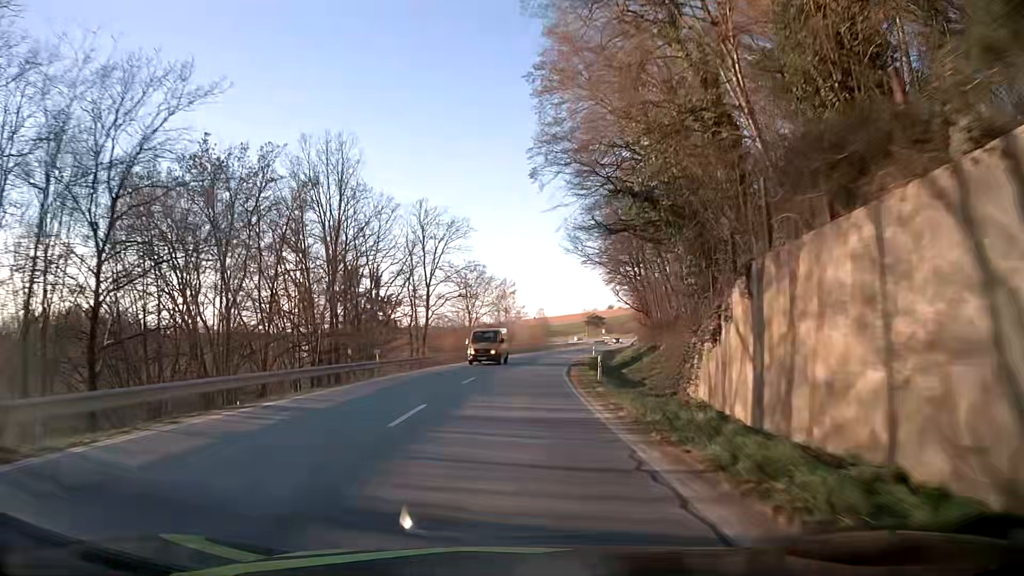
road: secondary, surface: asphalt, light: Day
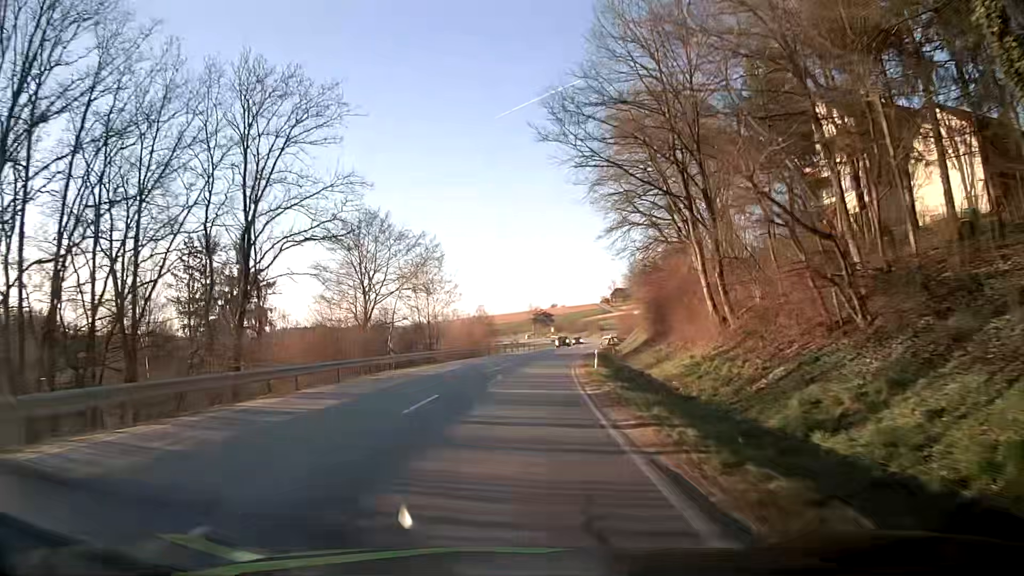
(+1.5, +34.5) m; +5°
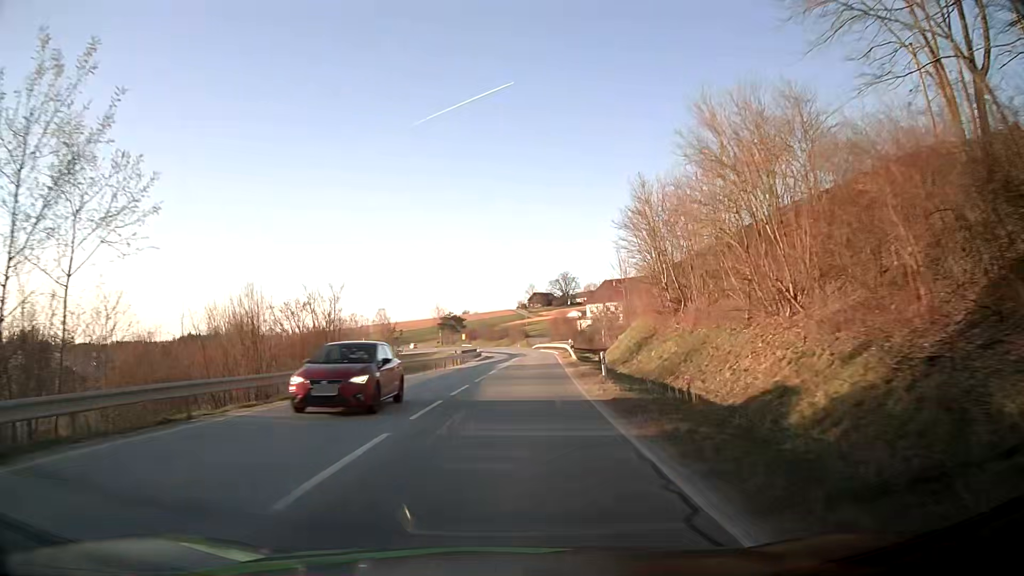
(+3.0, +46.1) m; +7°
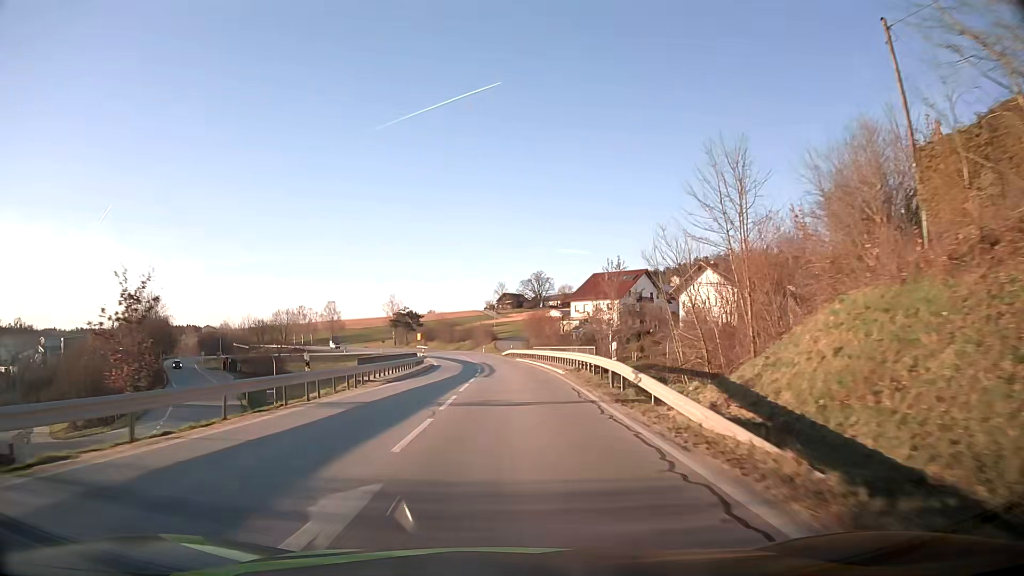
(+1.1, +34.7) m; +3°
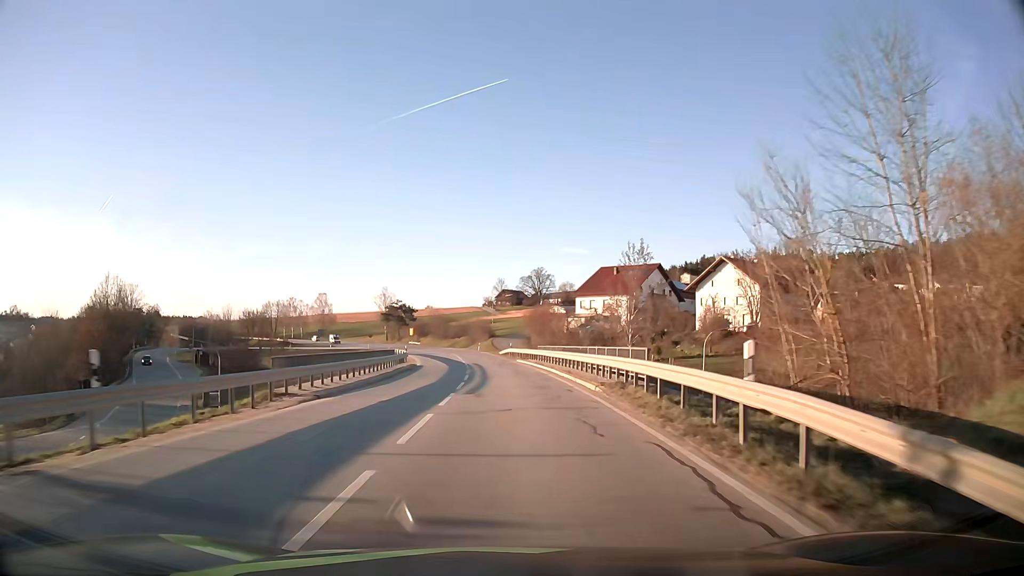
(0.0, +11.5) m; 0°
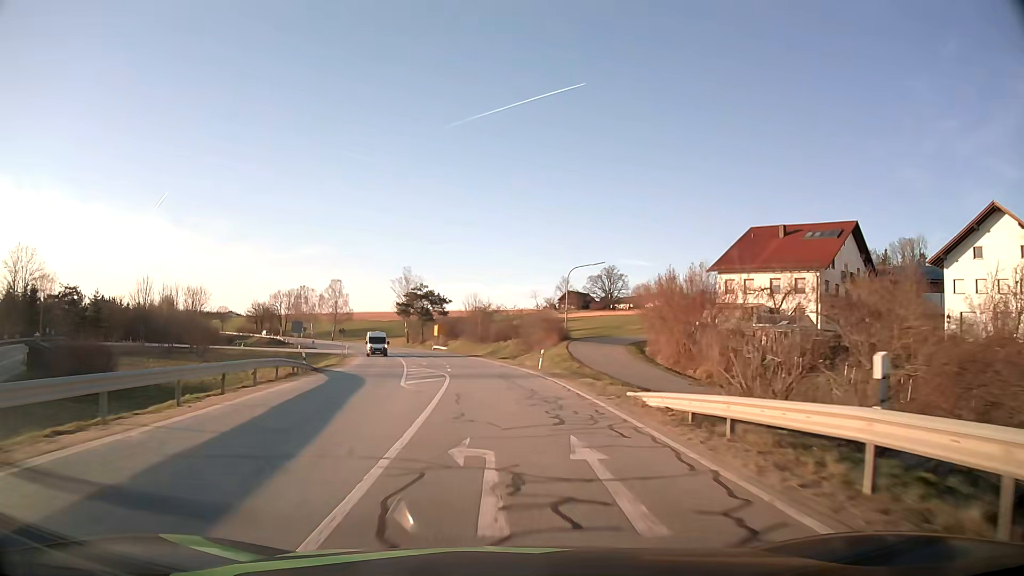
(-2.1, +57.2) m; -5°
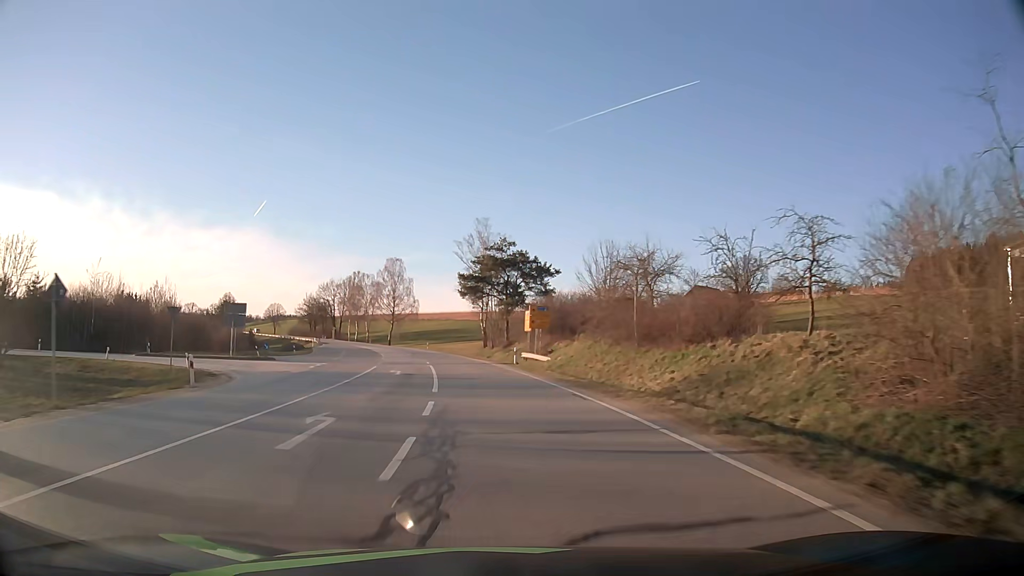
(-4.3, +56.8) m; -9°
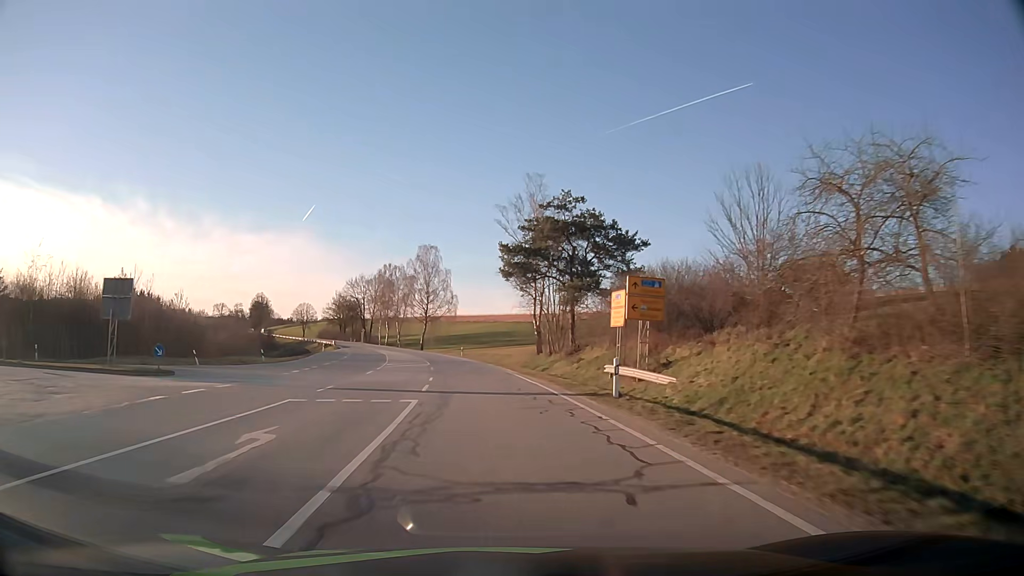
(-0.8, +22.9) m; -4°
(0, +10) (-1, +20) (-2, +30) (-3, +40) (-4, +50) (-6, +60) (-8, +69) (-10, +79) (-13, +89) (-16, +98) m
